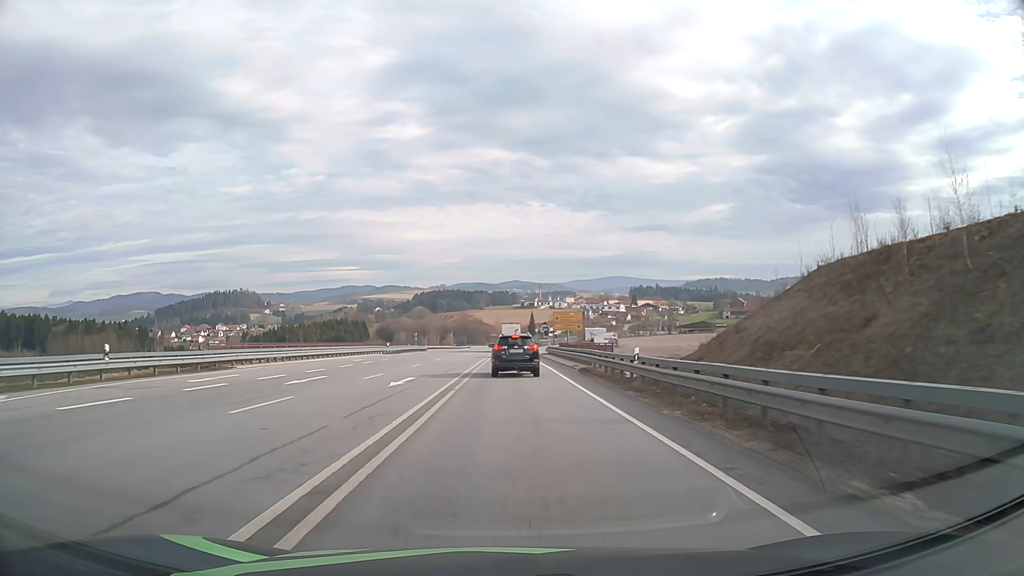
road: primary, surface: asphalt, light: Day
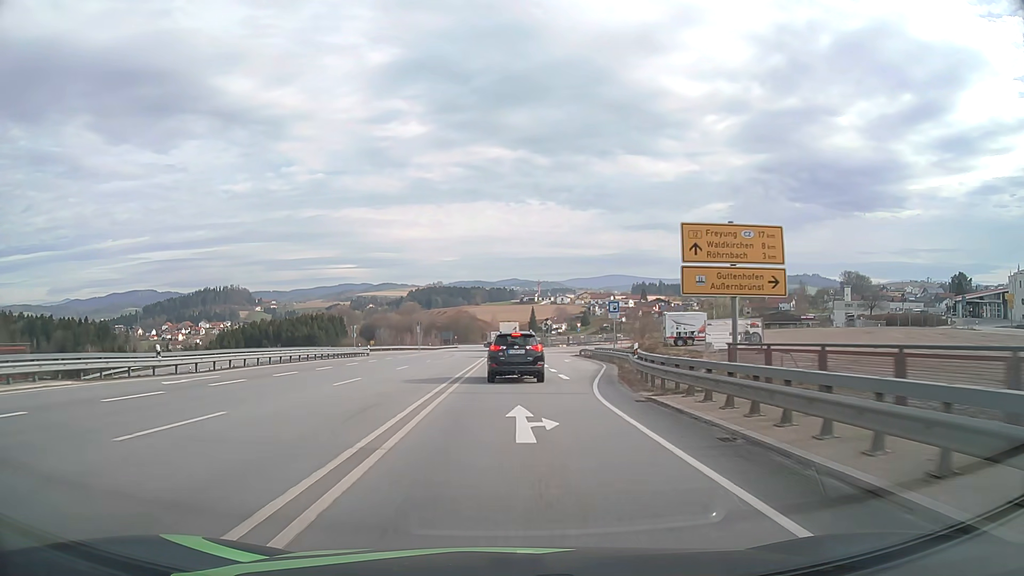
(+0.2, +52.1) m; 0°
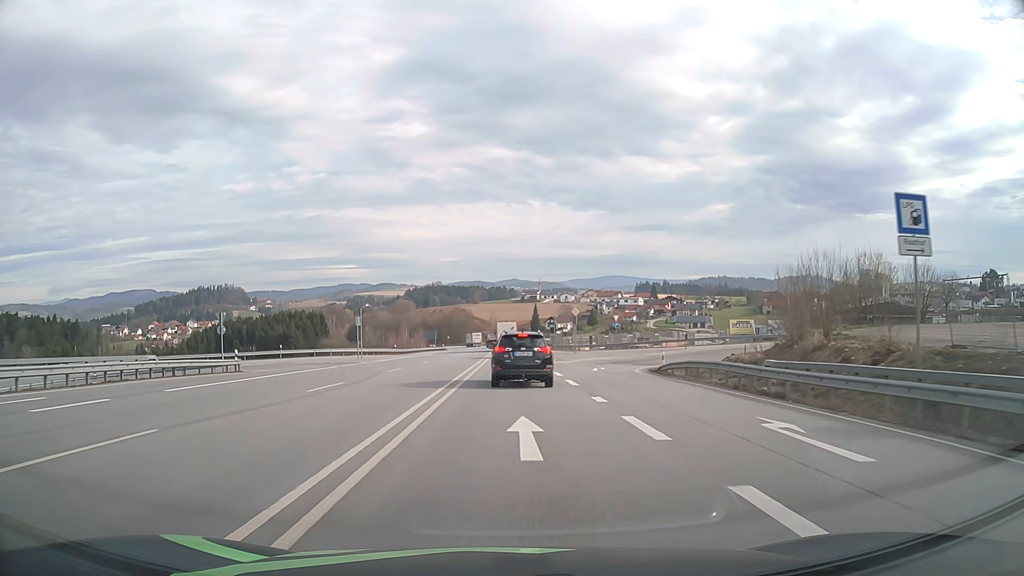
(0.0, +38.7) m; 0°
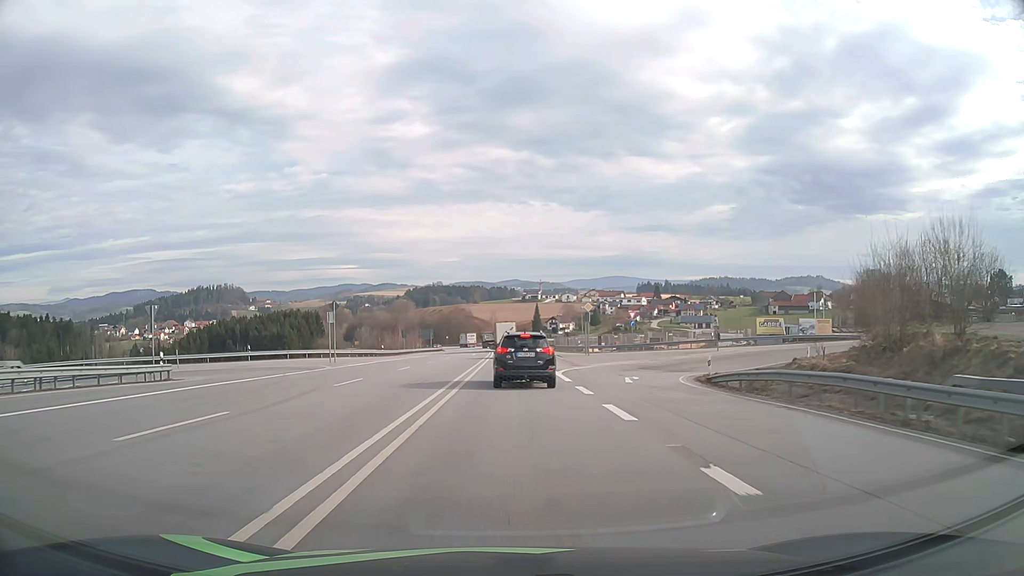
(0.0, +9.3) m; 0°
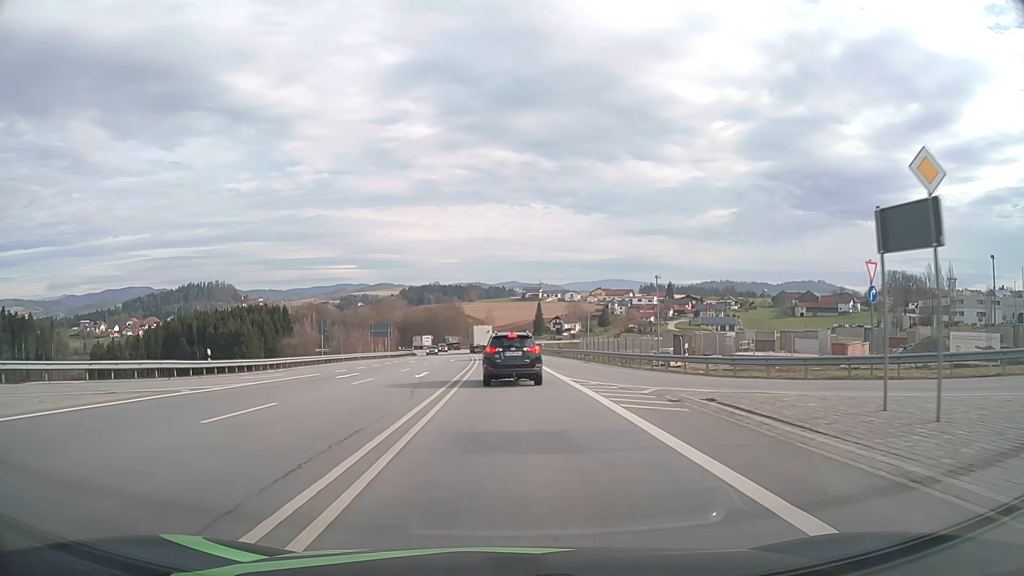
(-0.1, +45.4) m; 0°
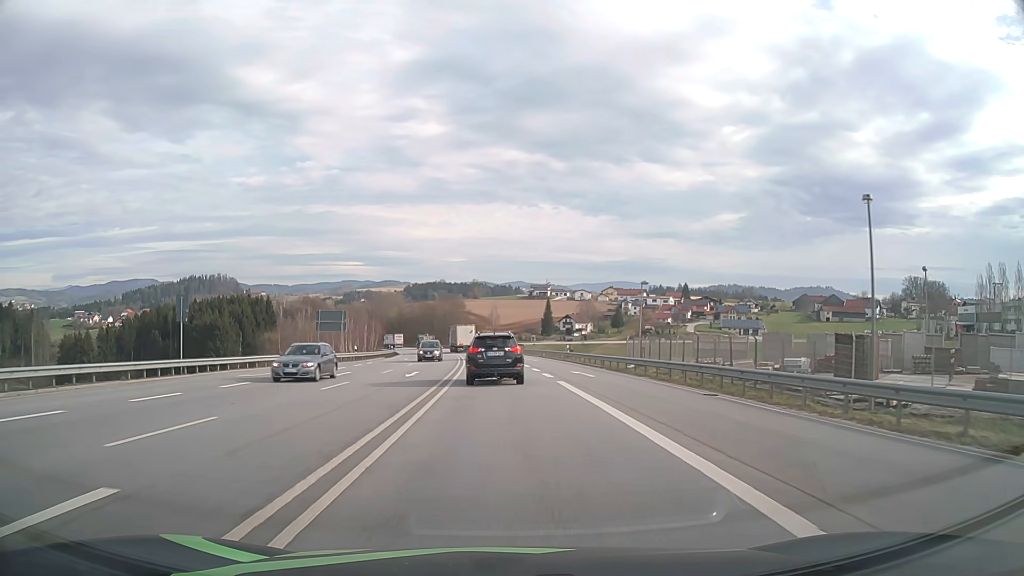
(-0.1, +26.9) m; -1°
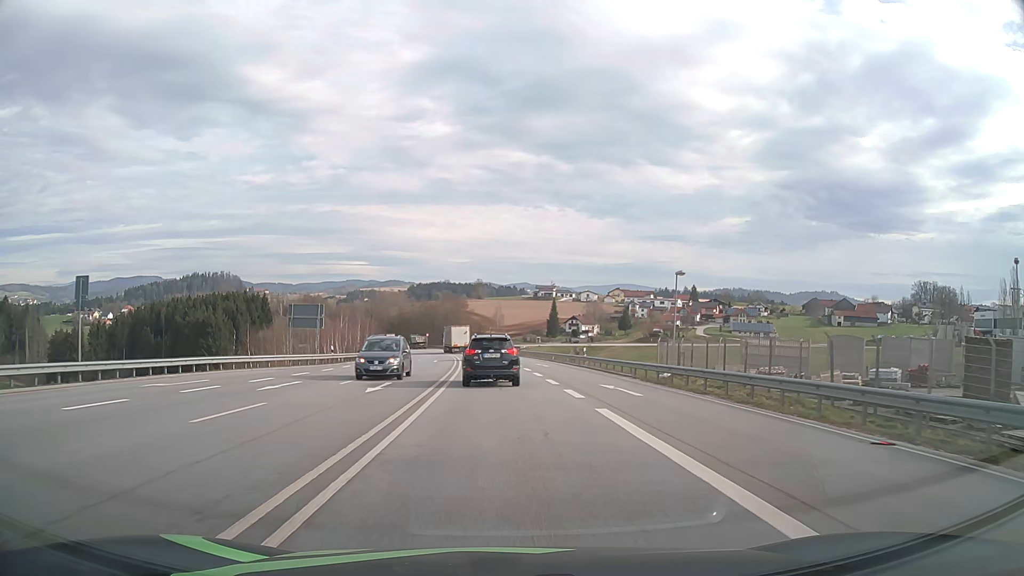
(0.0, +9.0) m; 0°
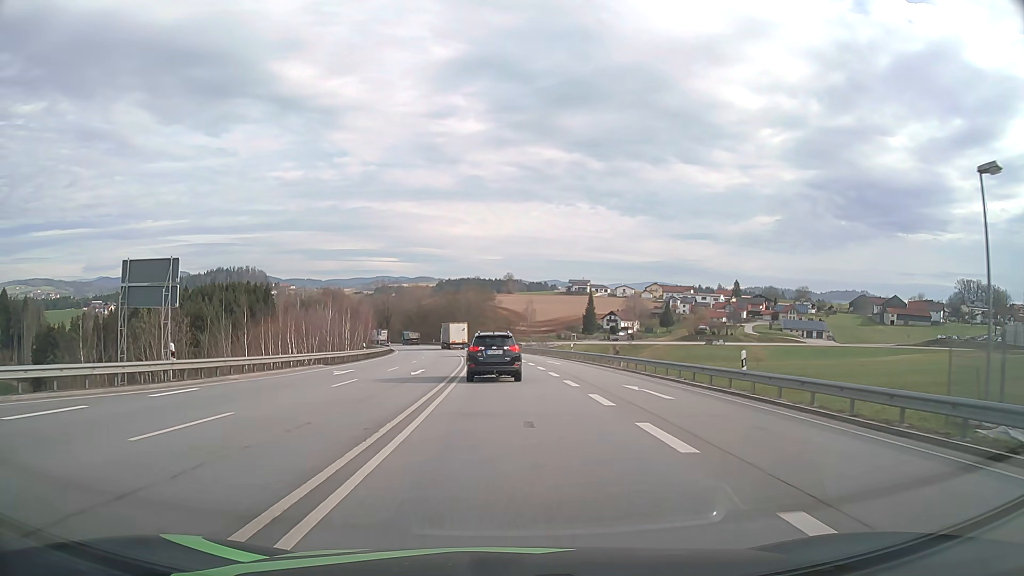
(-0.5, +26.9) m; -2°
(0, +10) (0, +20) (-1, +30) (-1, +40) (-2, +50) (-2, +60) (-3, +70) (-4, +80) (-6, +90) (-7, +100) m
